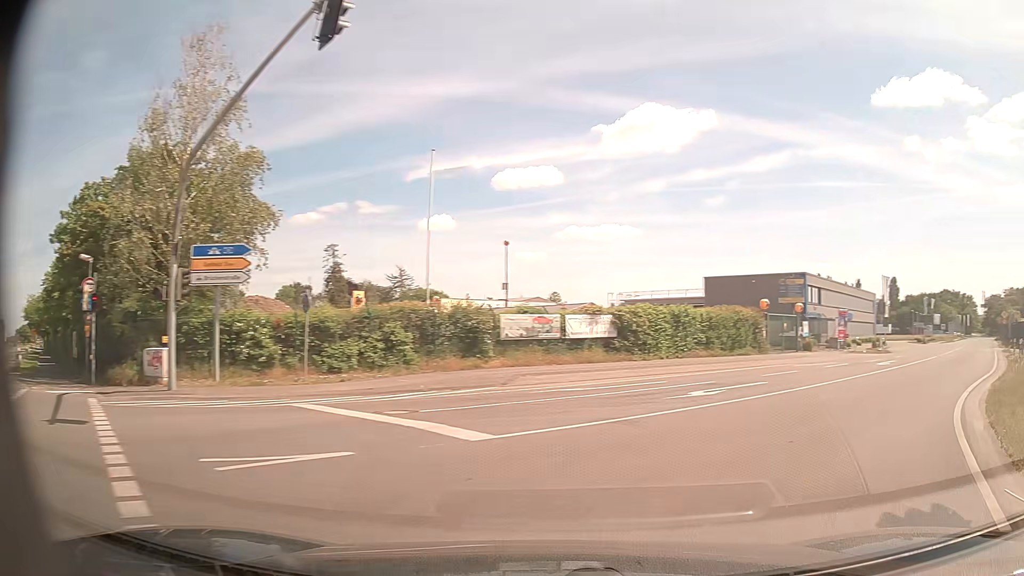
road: secondary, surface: asphalt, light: Day
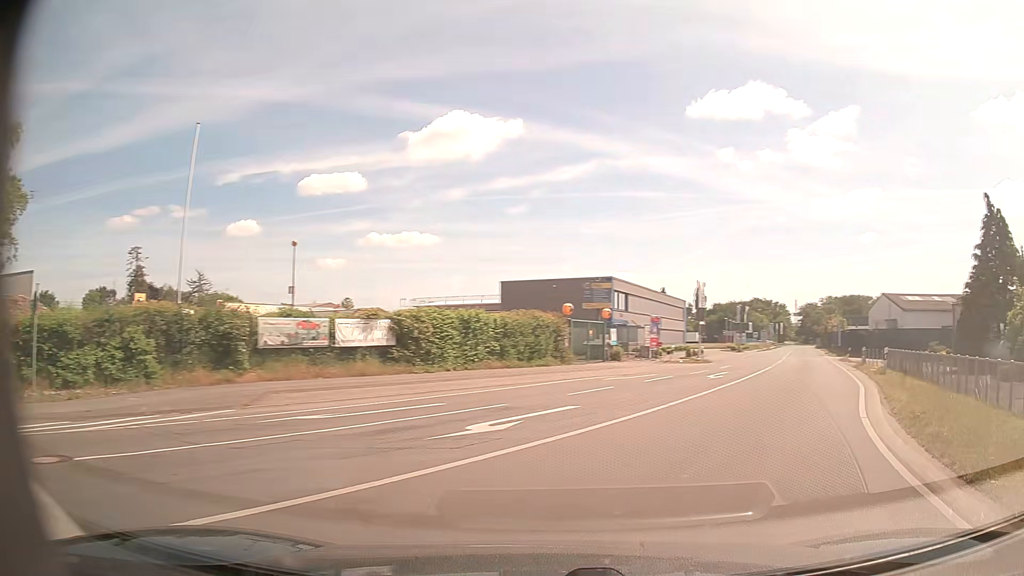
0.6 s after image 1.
(+0.8, +4.4) m; +18°
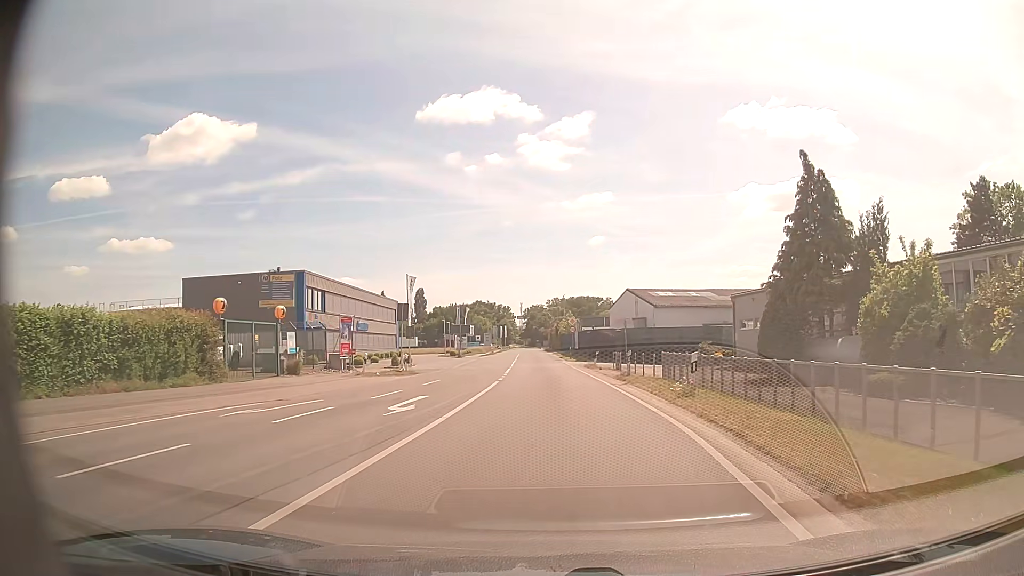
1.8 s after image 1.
(+2.6, +9.9) m; +24°
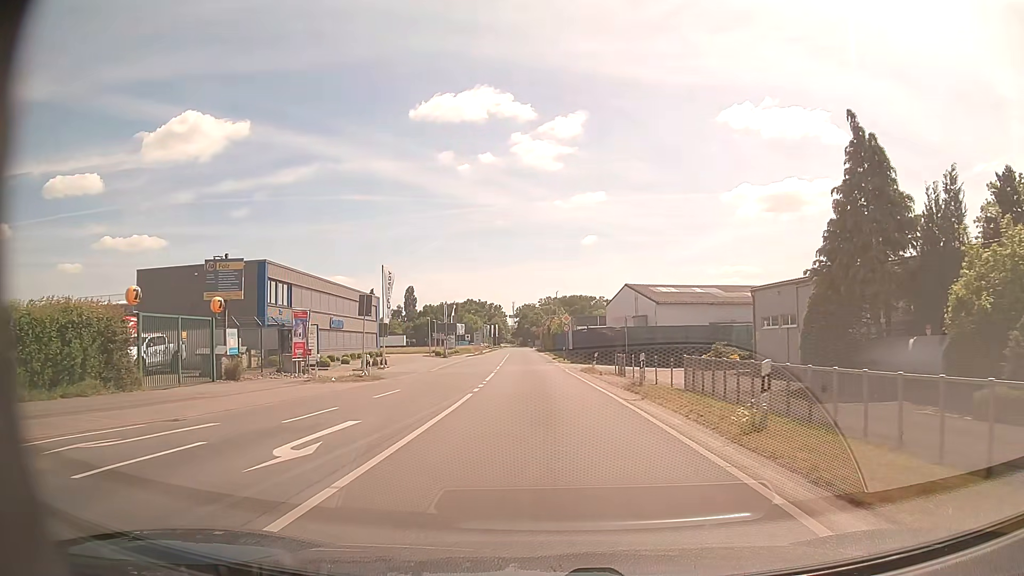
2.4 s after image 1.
(+0.1, +5.9) m; +1°
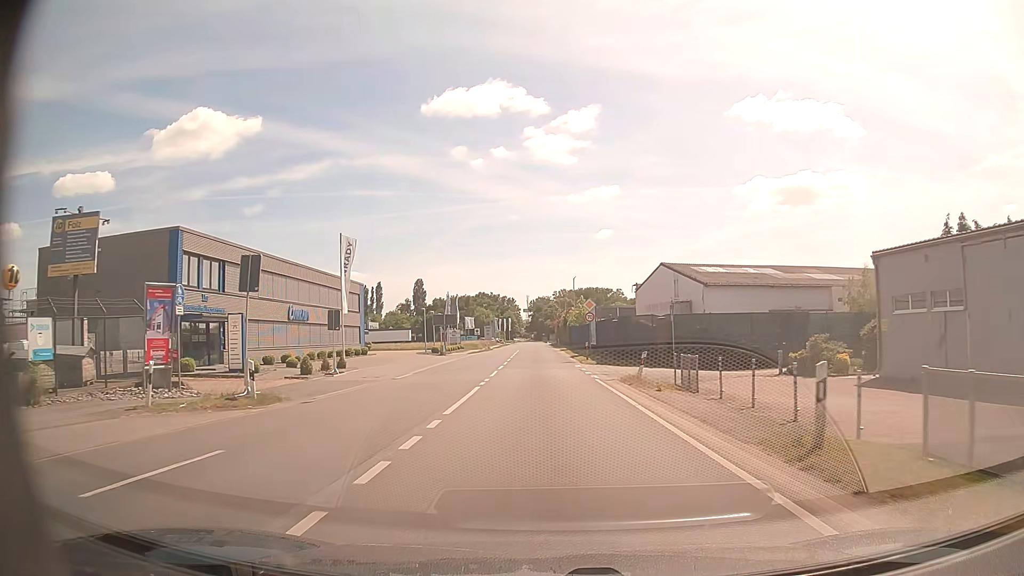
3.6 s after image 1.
(-0.1, +13.1) m; -1°
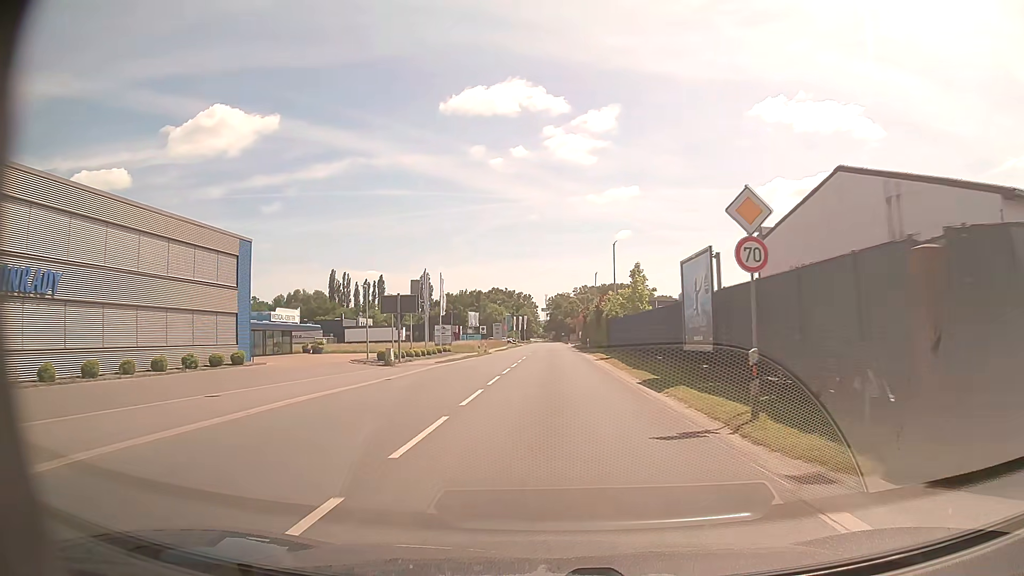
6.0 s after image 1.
(-0.5, +30.5) m; -2°
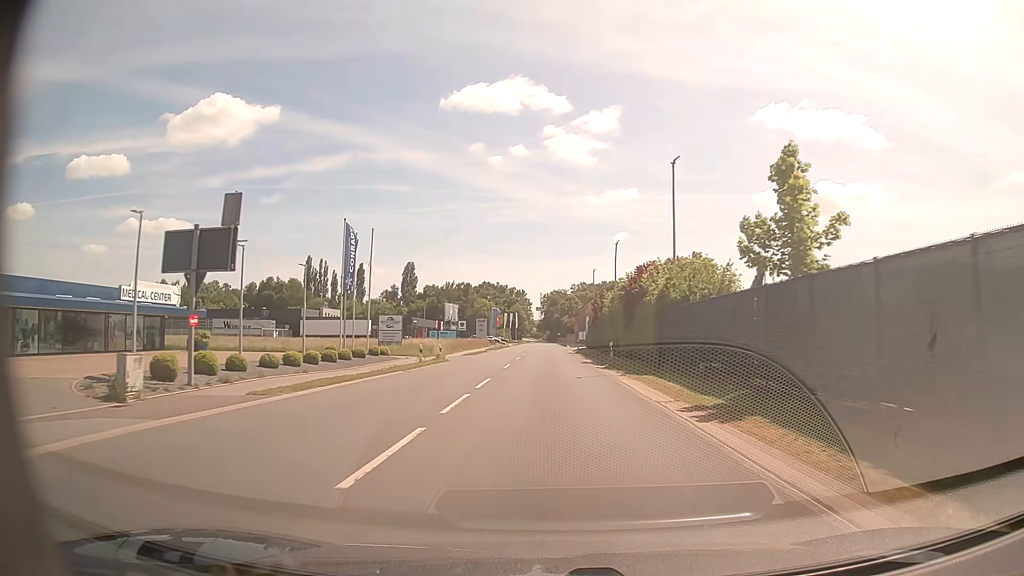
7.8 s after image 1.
(0.0, +26.0) m; 0°
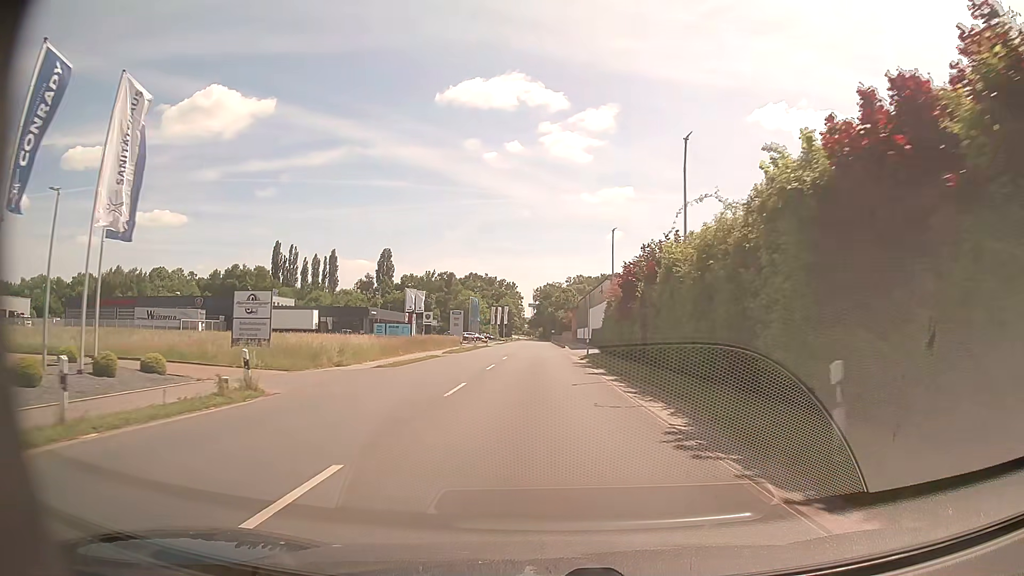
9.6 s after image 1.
(+0.2, +27.3) m; +1°
(0, +10) (0, +20) (0, +30) (0, +40) (-1, +50) (-1, +60) (-1, +70) (-1, +80) (-1, +90) (-1, +100) m
